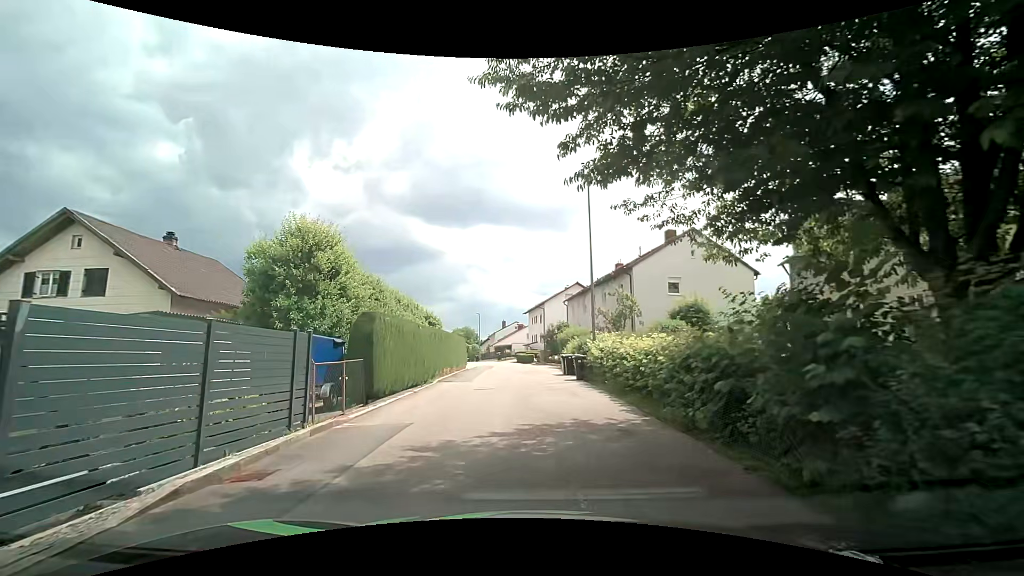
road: residential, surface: asphalt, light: Day
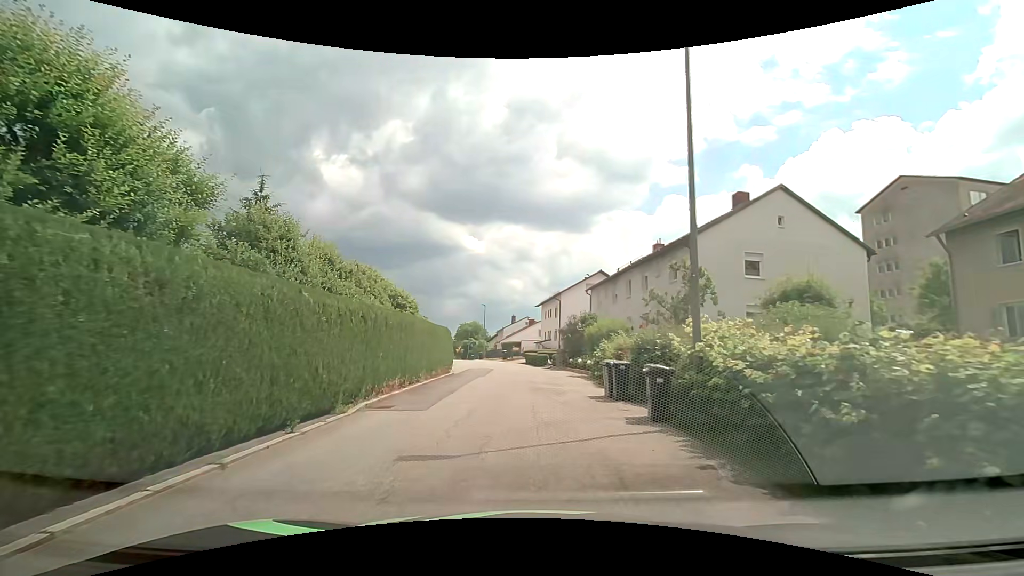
(-0.1, +10.8) m; -1°
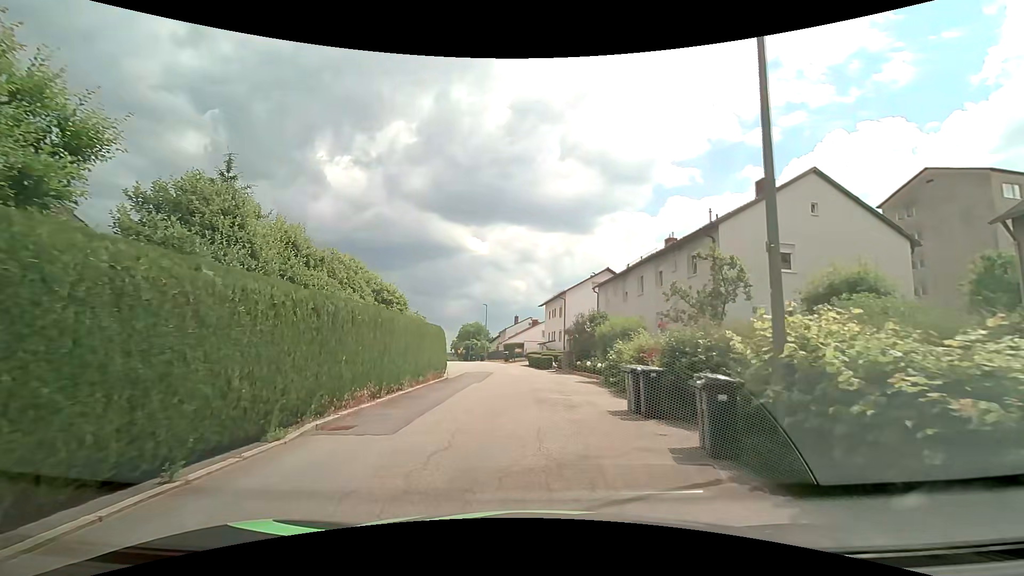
(0.0, +2.7) m; -1°
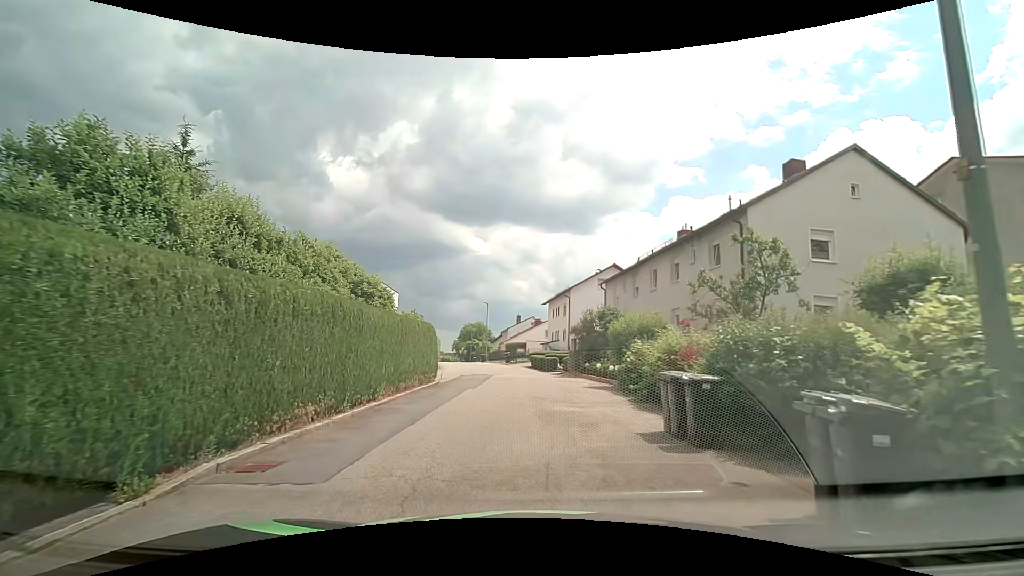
(0.0, +2.7) m; +1°
